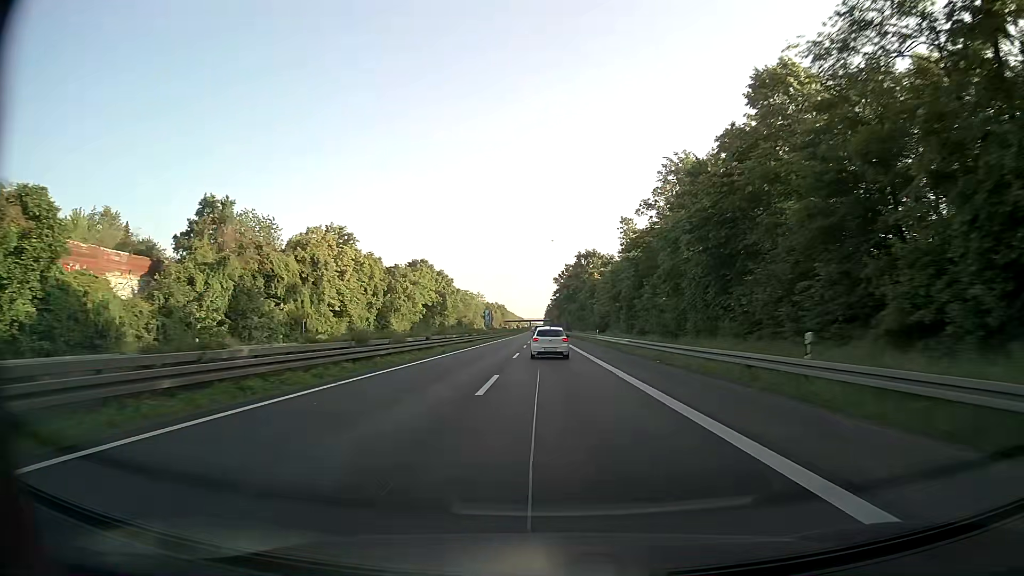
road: trunk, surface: asphalt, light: Day
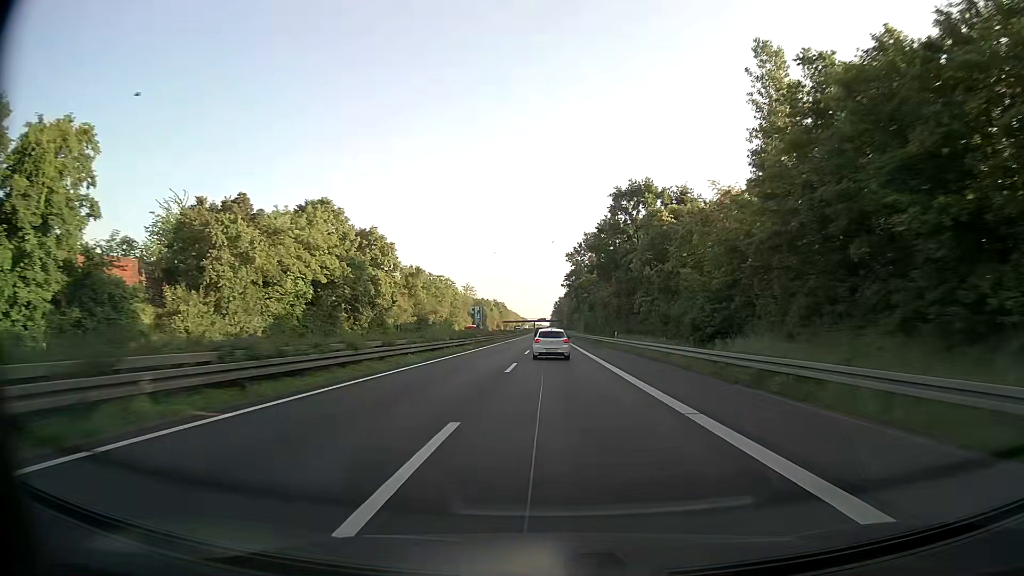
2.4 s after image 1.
(-0.4, +64.1) m; -1°
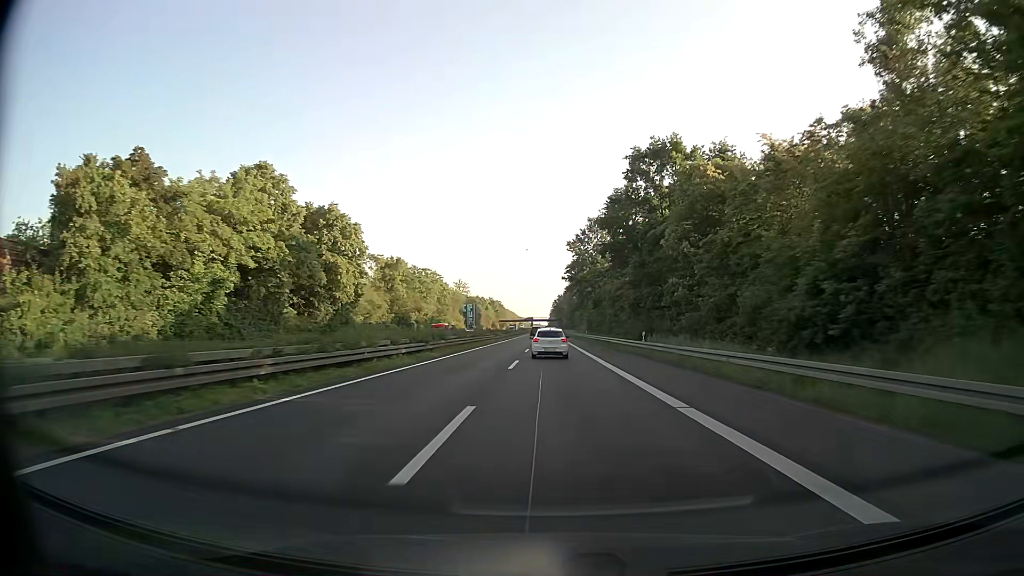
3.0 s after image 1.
(0.0, +16.0) m; 0°
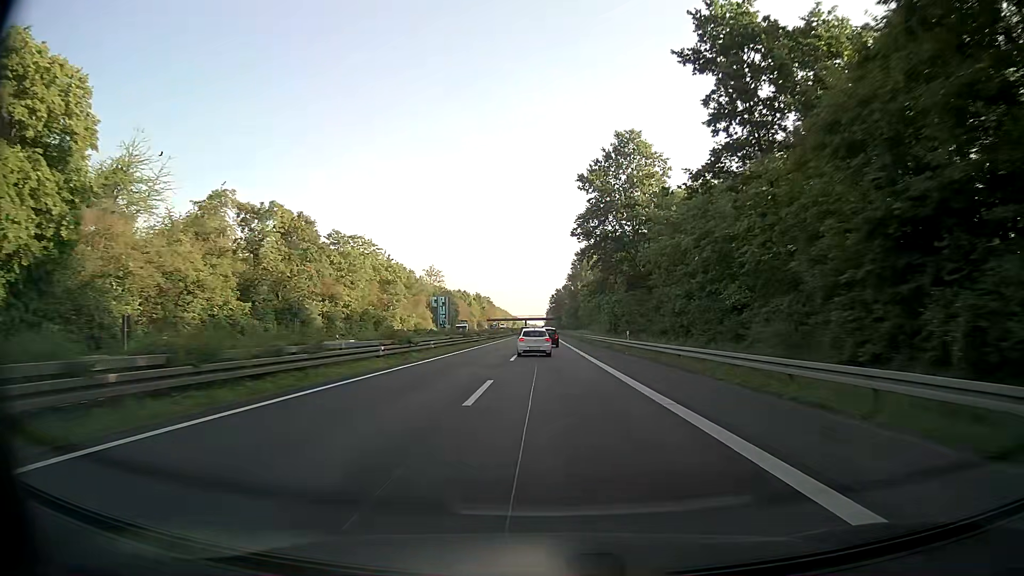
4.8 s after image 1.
(+0.1, +48.0) m; 0°
